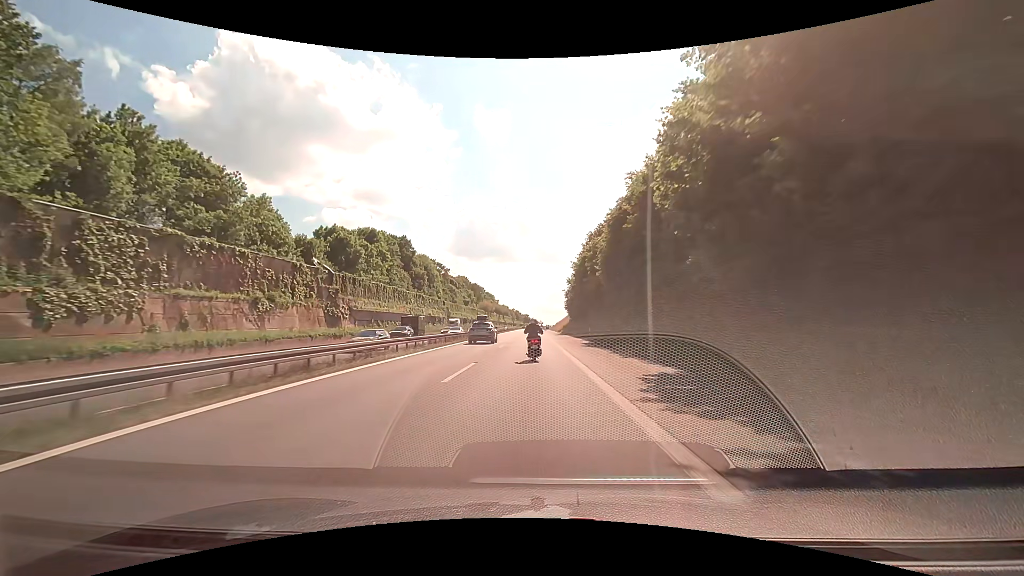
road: motorway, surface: asphalt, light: Day
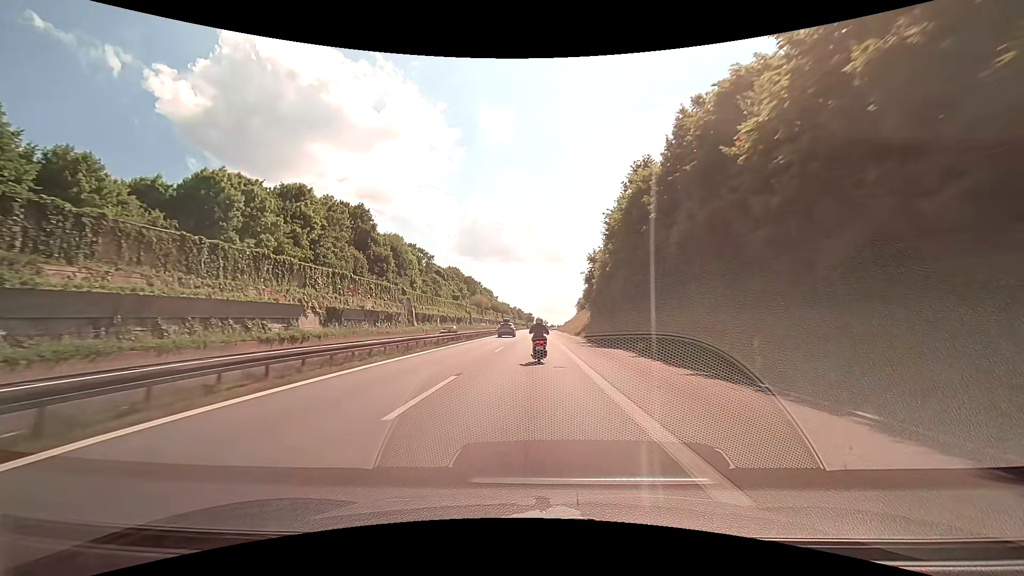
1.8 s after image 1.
(-0.3, +40.7) m; -1°
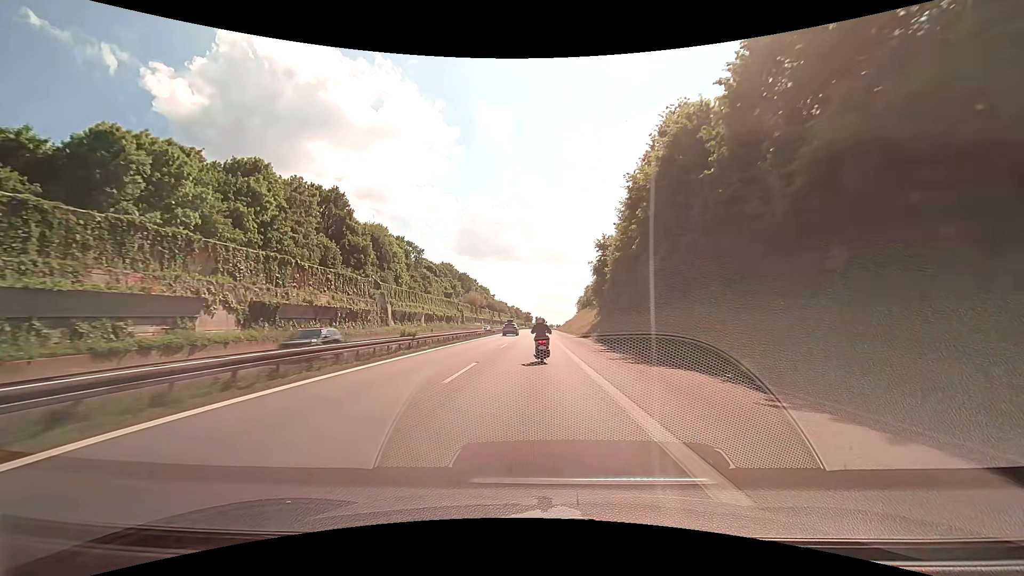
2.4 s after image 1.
(0.0, +13.4) m; 0°
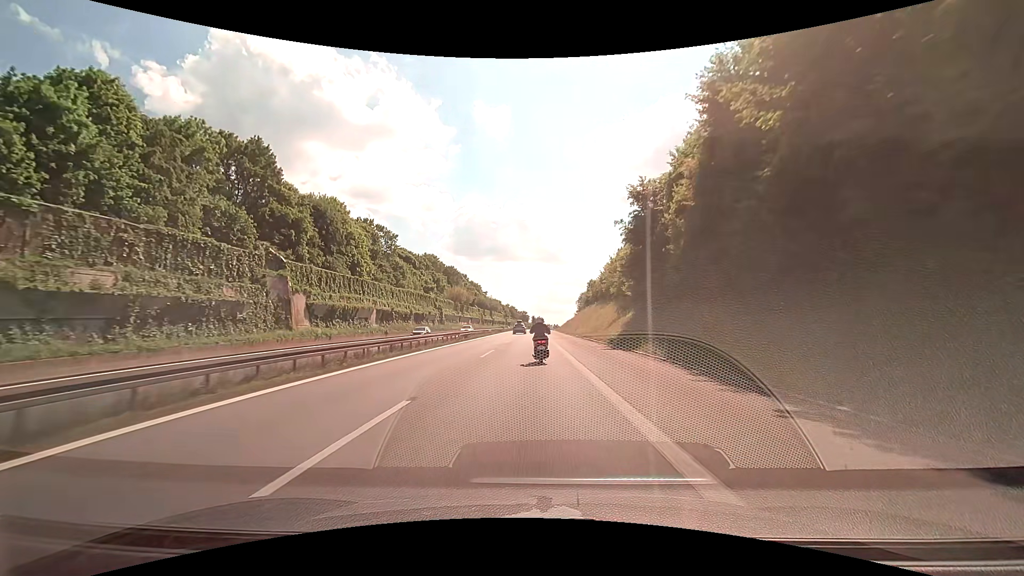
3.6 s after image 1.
(+0.1, +26.7) m; 0°
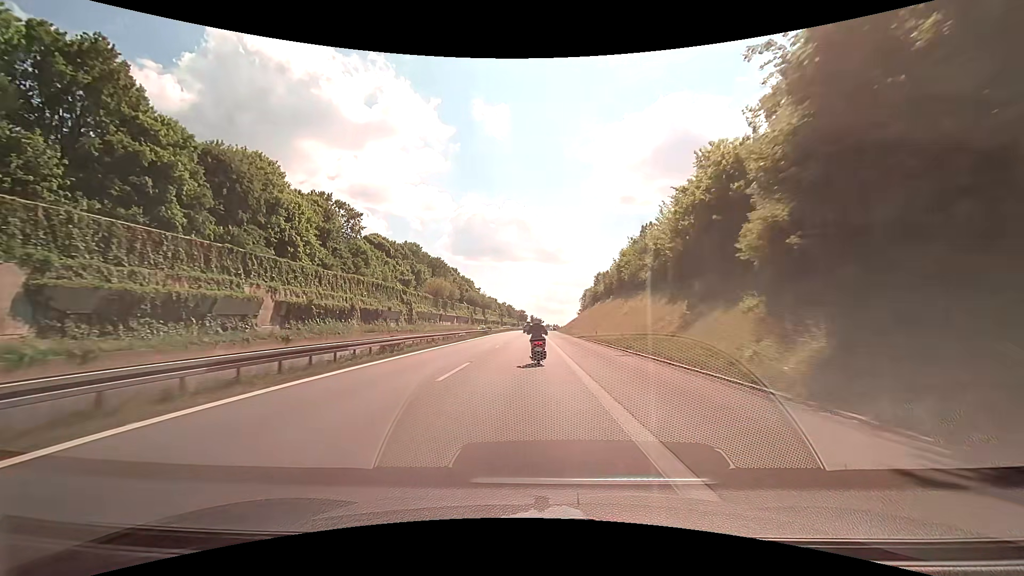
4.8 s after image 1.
(0.0, +26.5) m; 0°
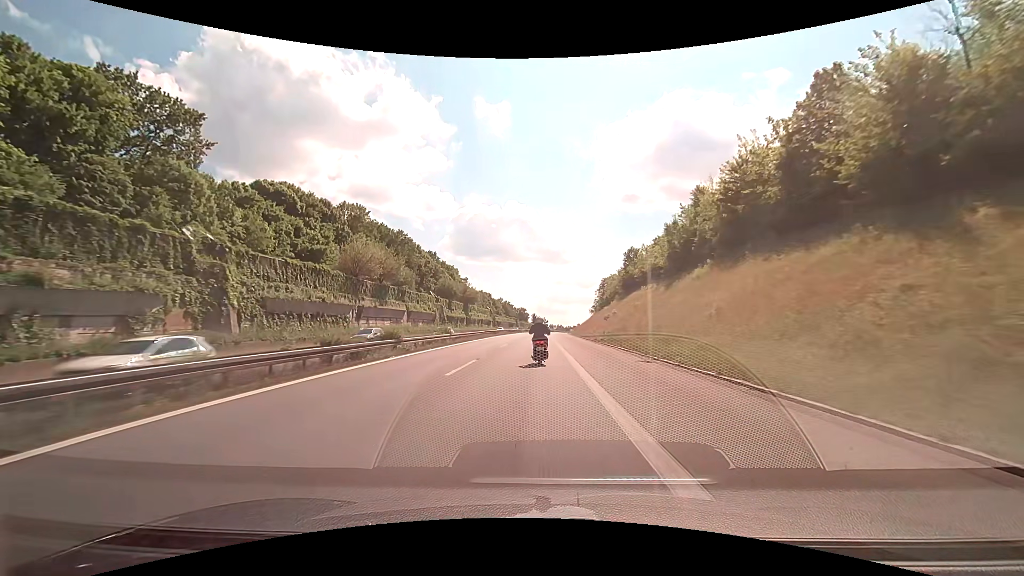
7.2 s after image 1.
(-0.2, +52.6) m; -1°
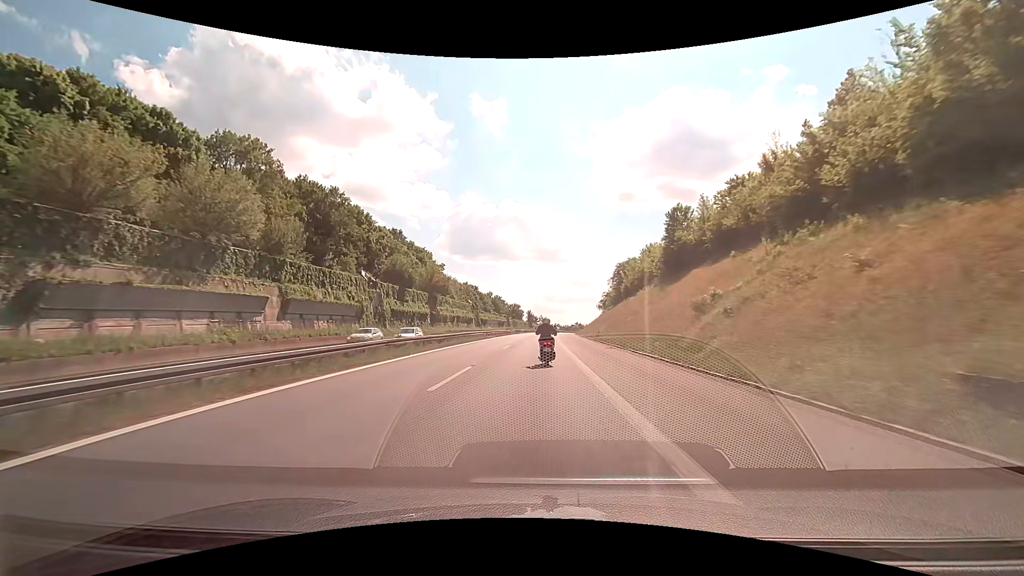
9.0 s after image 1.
(+0.1, +39.3) m; 0°
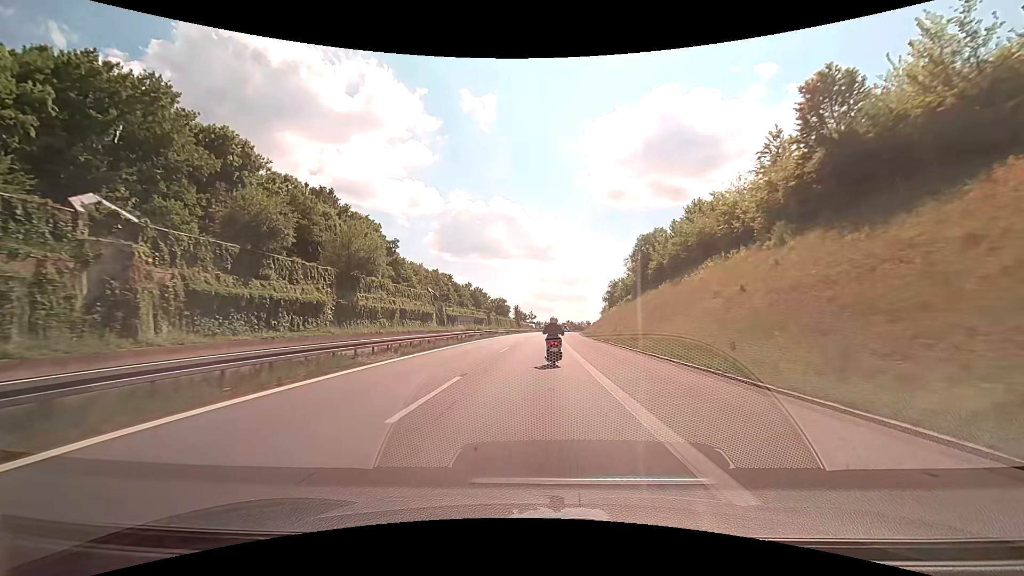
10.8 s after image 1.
(+0.3, +39.4) m; +1°
(0, +10) (0, +20) (0, +30) (+1, +40) (+1, +50) (+1, +60) (+2, +70) (+2, +80) (+3, +90) (+4, +100) m
